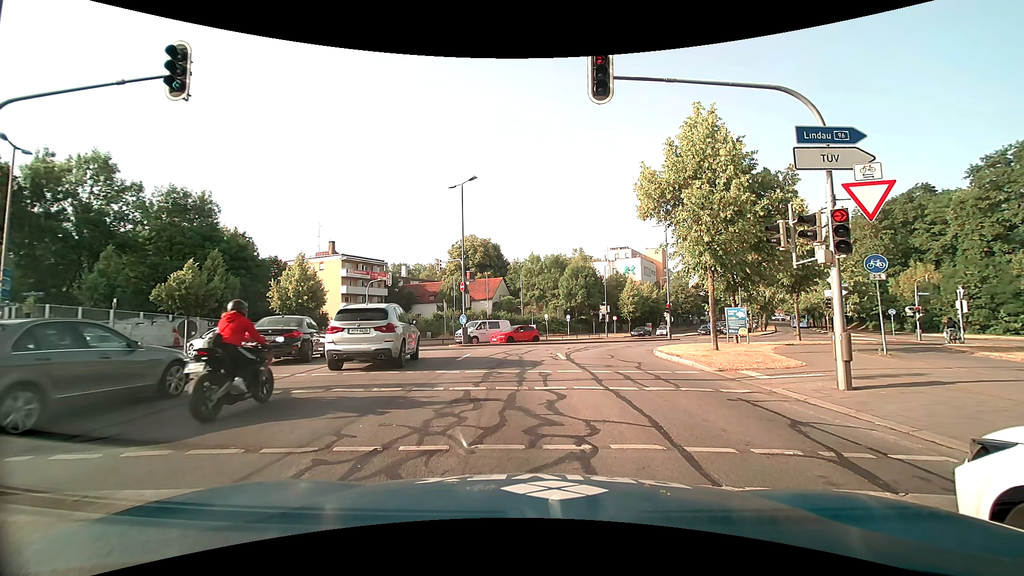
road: secondary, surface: asphalt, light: Day
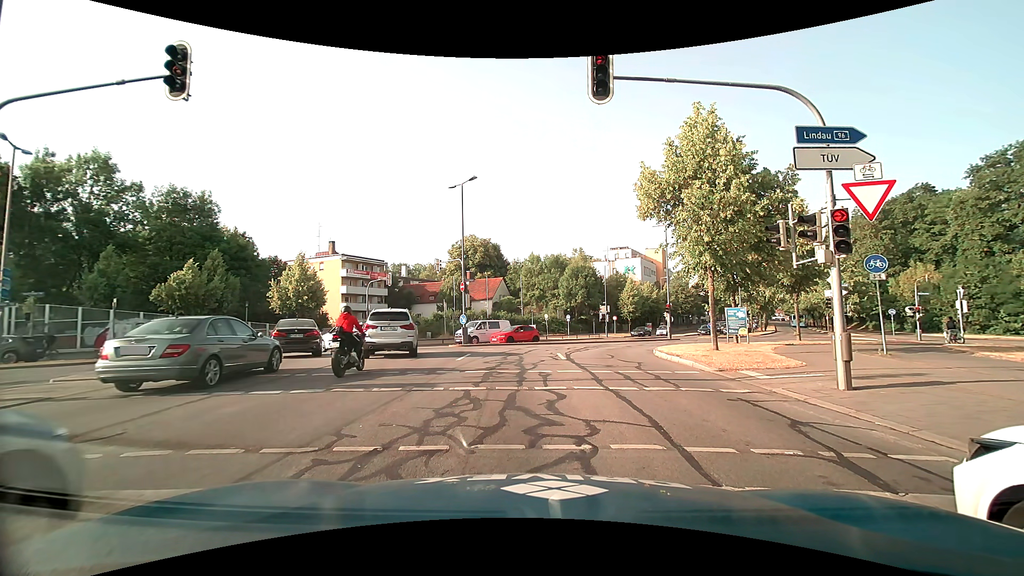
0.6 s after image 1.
(0.0, 0.0) m; 0°
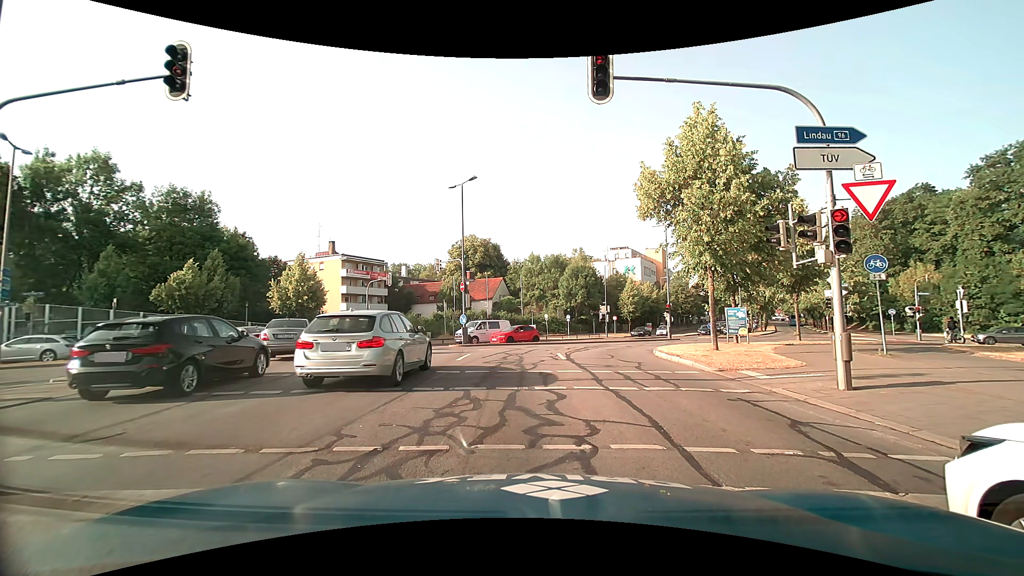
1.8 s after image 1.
(0.0, 0.0) m; 0°
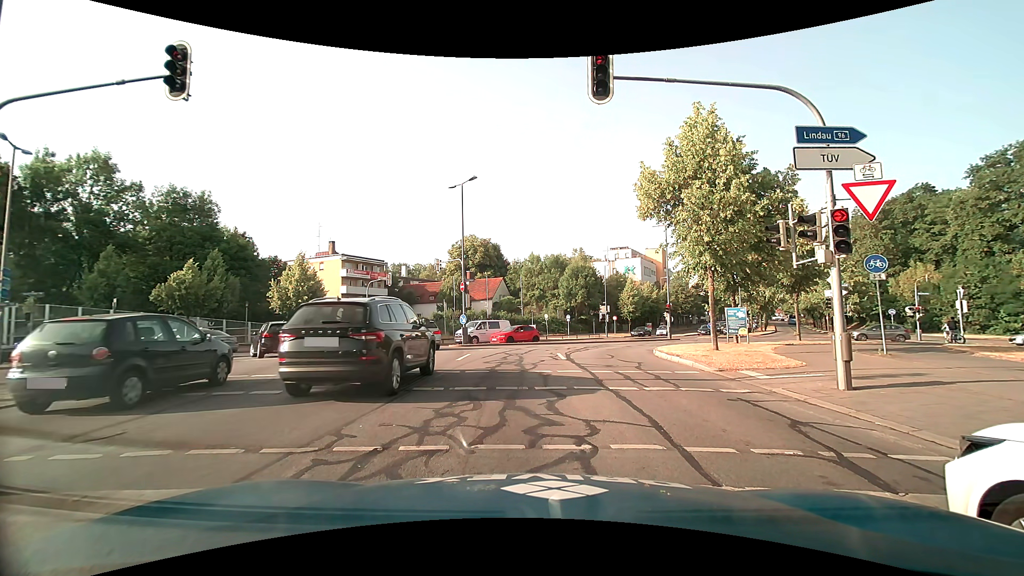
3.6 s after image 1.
(0.0, 0.0) m; 0°
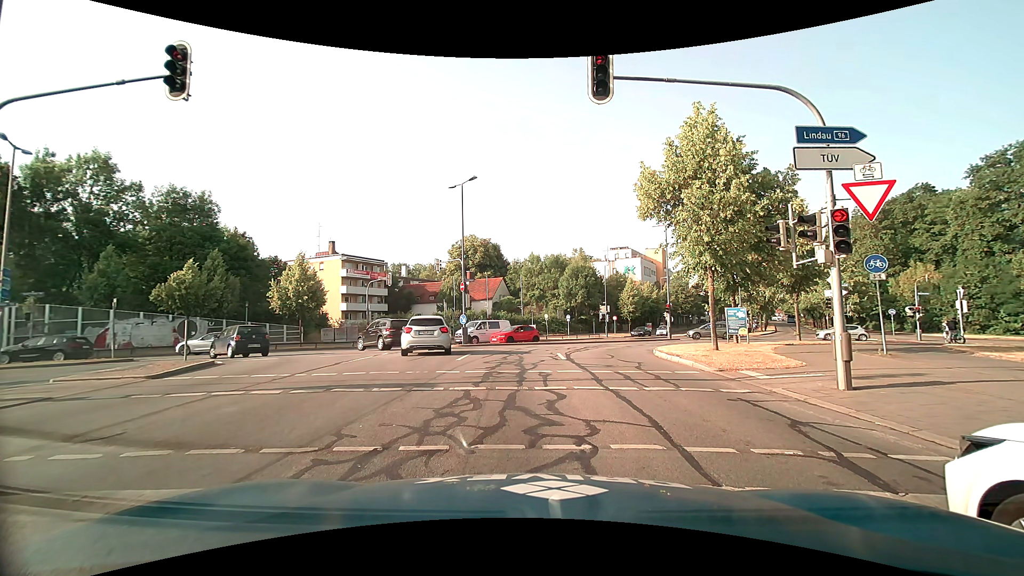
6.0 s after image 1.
(0.0, 0.0) m; 0°
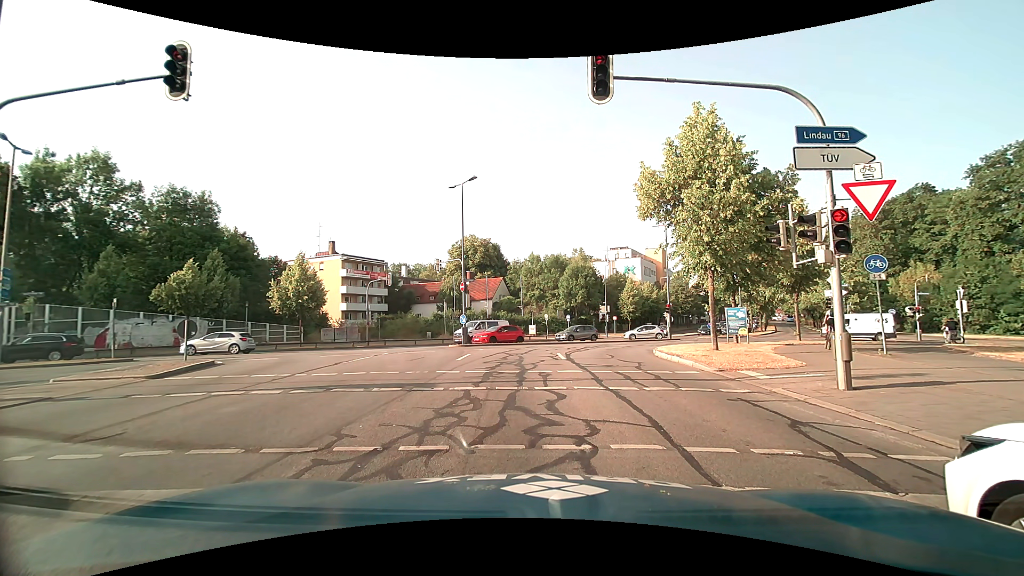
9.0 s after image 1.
(0.0, 0.0) m; 0°
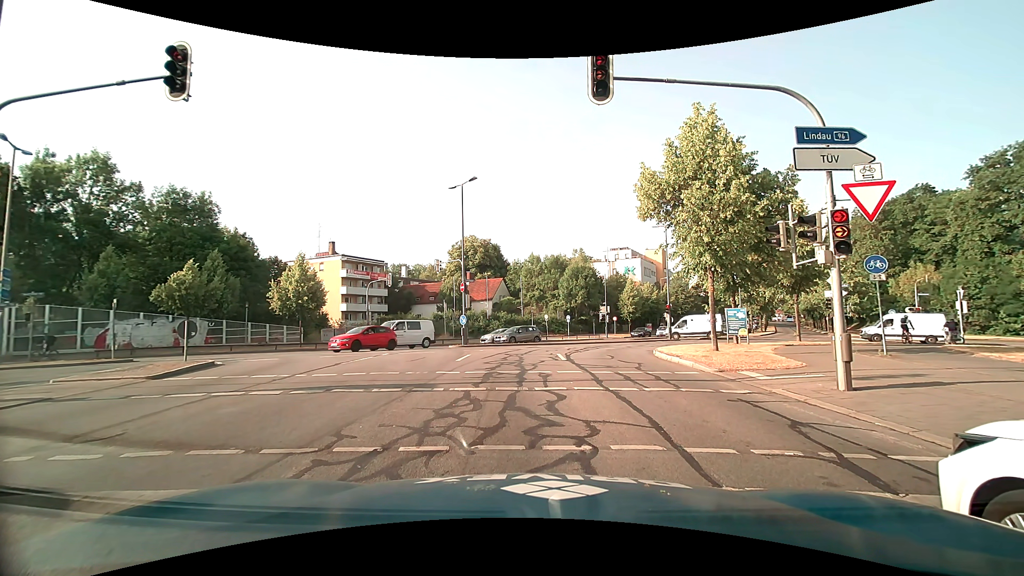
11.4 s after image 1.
(0.0, 0.0) m; 0°
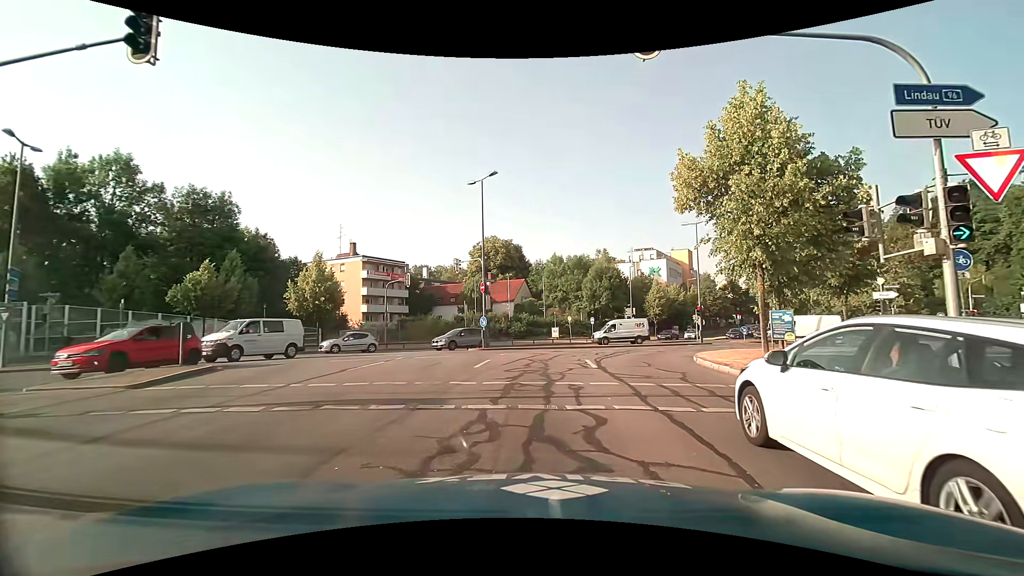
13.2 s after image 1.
(-0.1, +1.7) m; -5°
(0, +10) (0, +20) (+3, +29) (+11, +36) (+18, +42) (+25, +49) (+32, +57) (+38, +65) (+43, +74) (+48, +82) m
